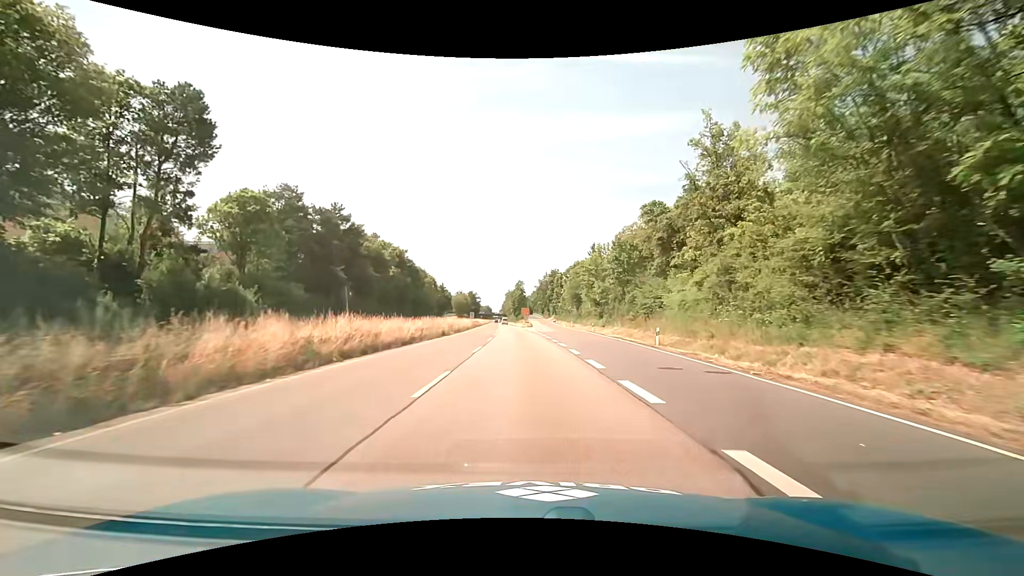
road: trunk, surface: asphalt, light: Day
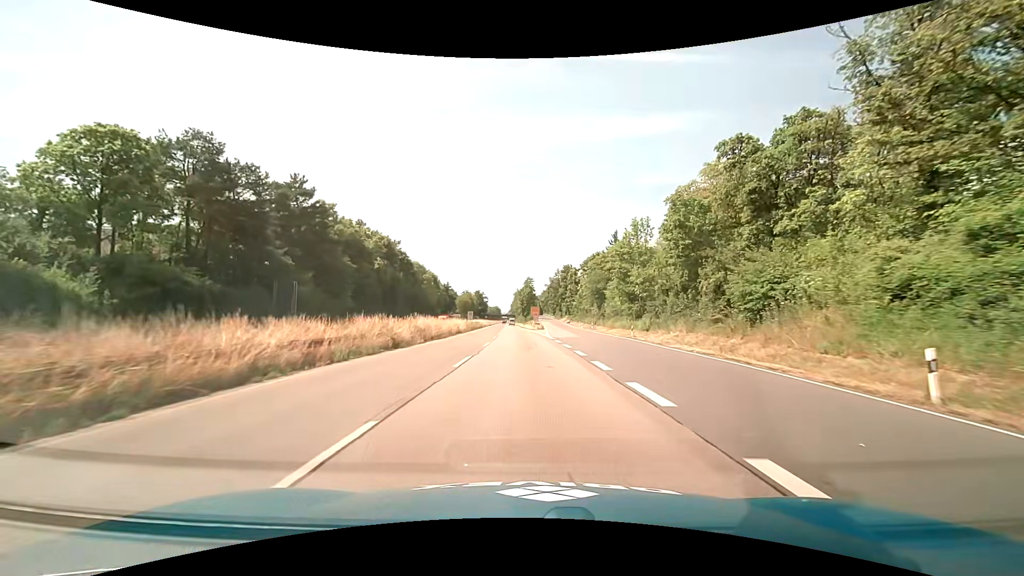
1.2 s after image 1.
(-0.3, +18.3) m; -1°
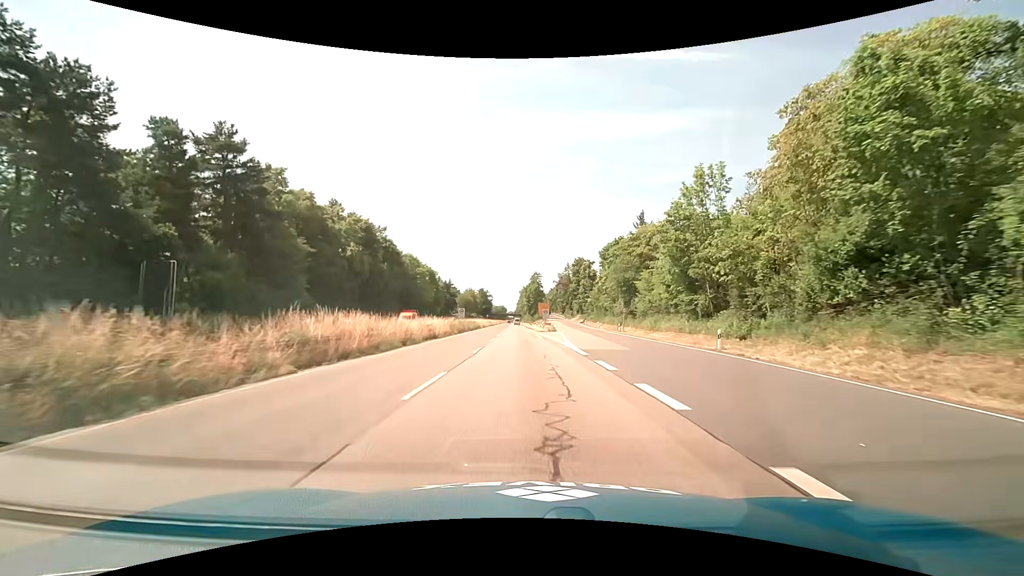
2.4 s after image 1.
(-0.2, +18.3) m; -1°
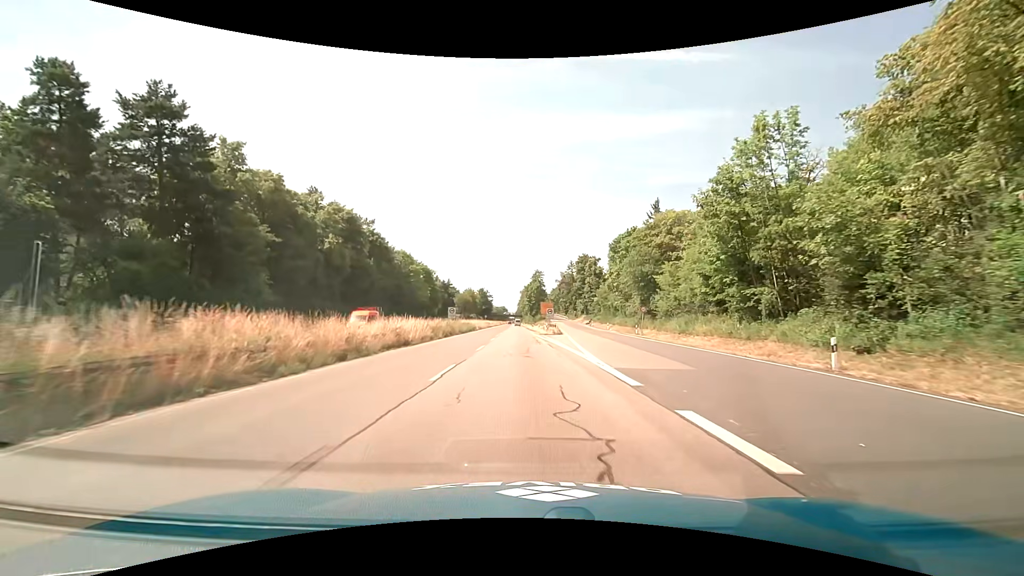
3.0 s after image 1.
(-0.1, +9.2) m; 0°
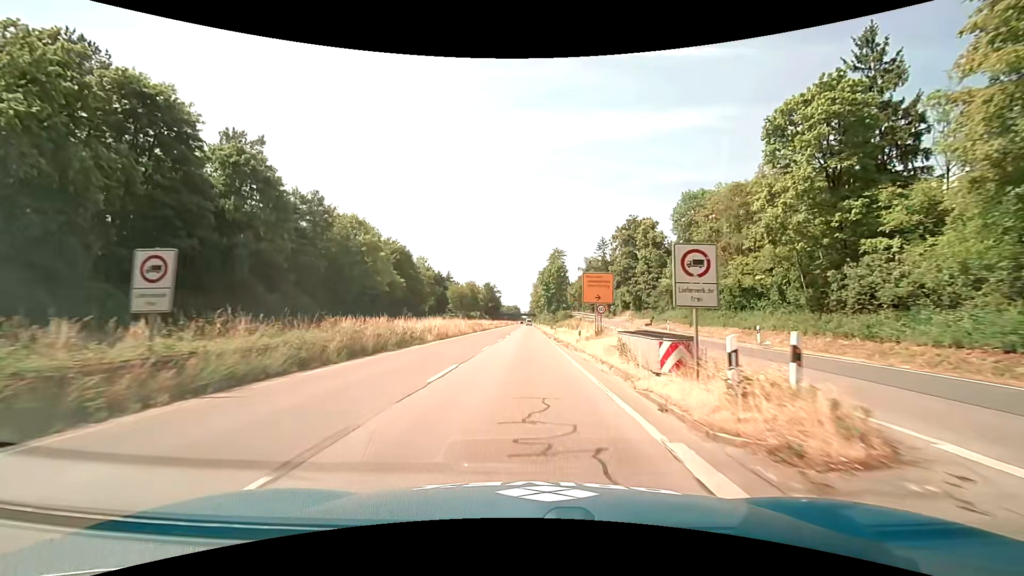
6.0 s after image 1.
(-0.8, +45.7) m; -2°
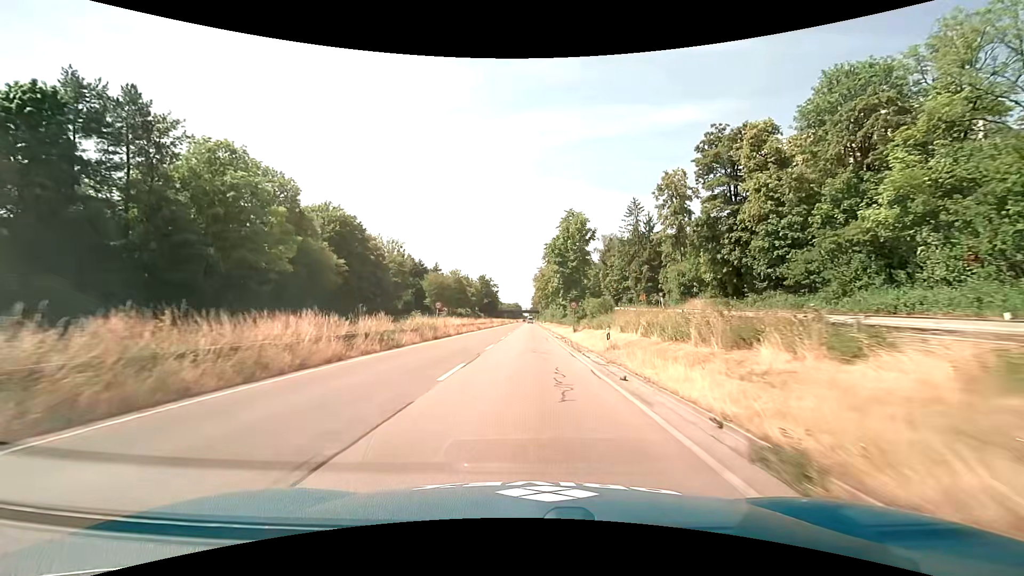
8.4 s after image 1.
(-0.1, +36.7) m; 0°
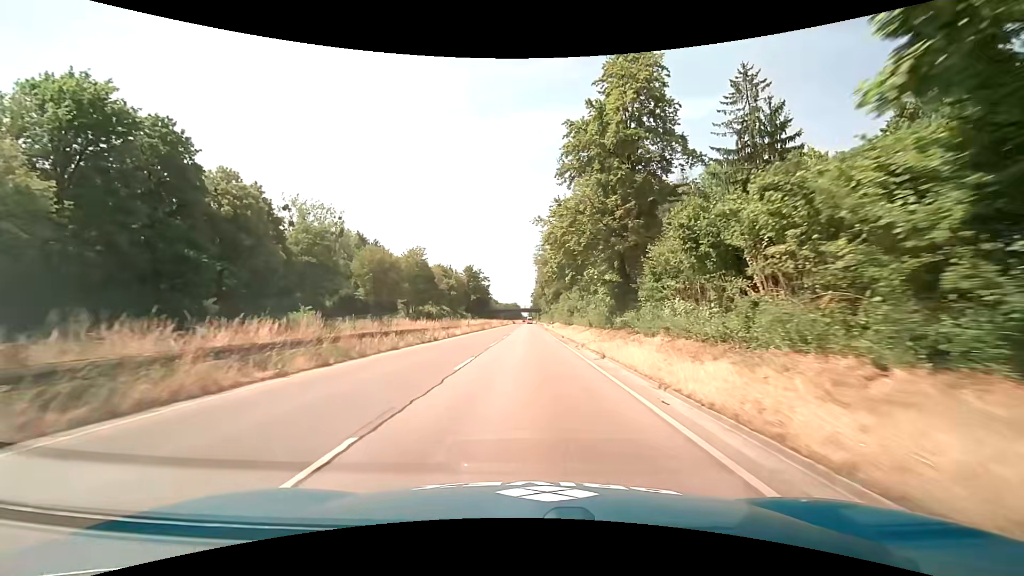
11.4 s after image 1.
(+0.1, +45.8) m; 0°
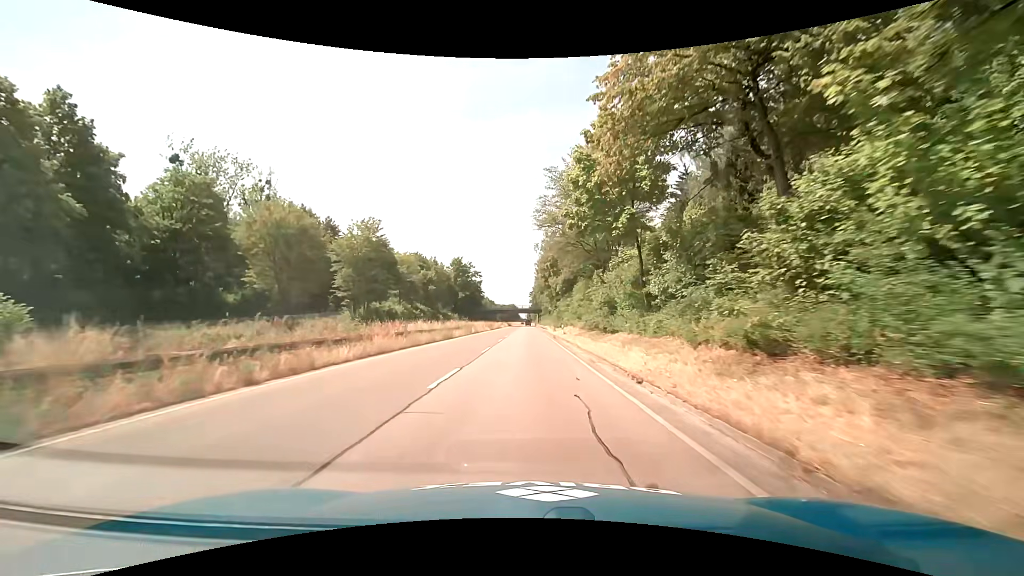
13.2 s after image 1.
(0.0, +27.4) m; 0°
(0, +10) (0, +20) (0, +30) (0, +40) (0, +50) (0, +60) (0, +70) (0, +80) (0, +90) (0, +100) m
